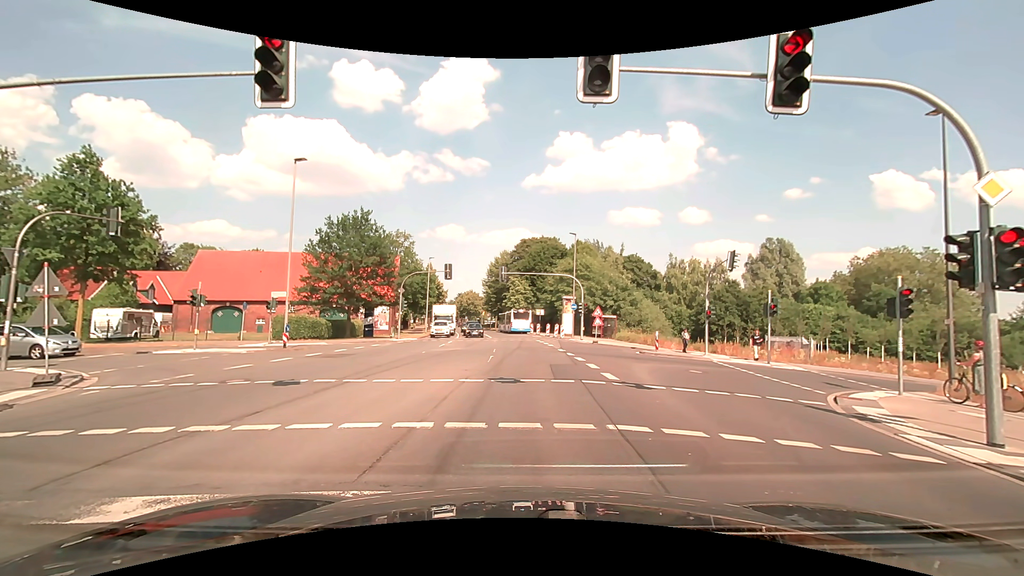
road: secondary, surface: asphalt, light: Day
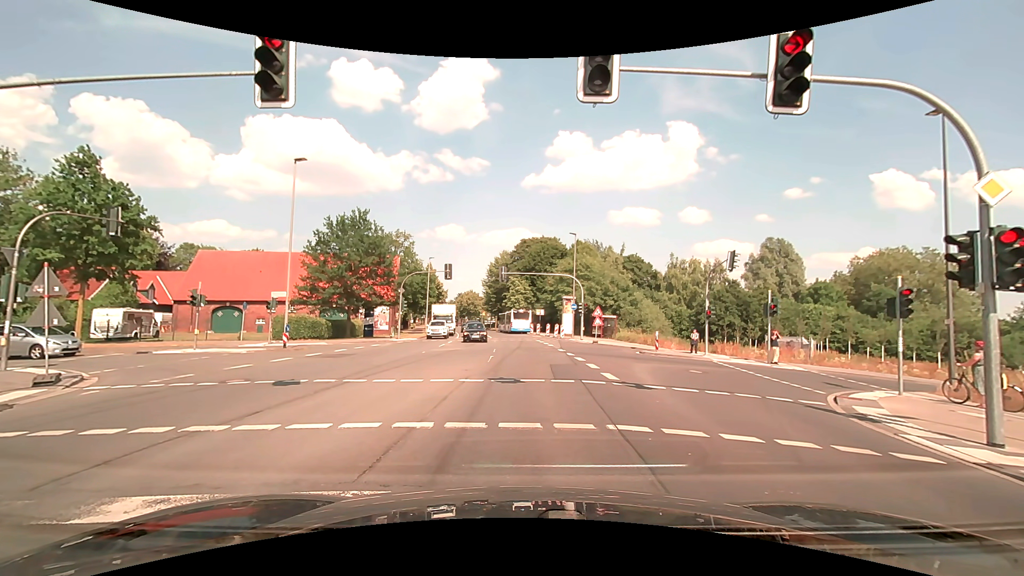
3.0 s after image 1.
(0.0, 0.0) m; 0°
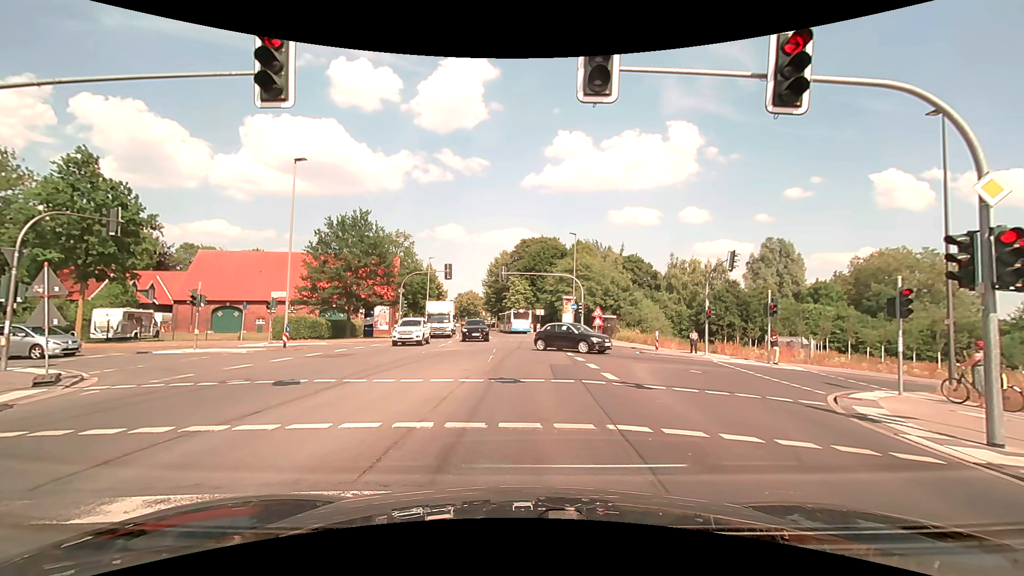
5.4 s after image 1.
(0.0, 0.0) m; 0°
